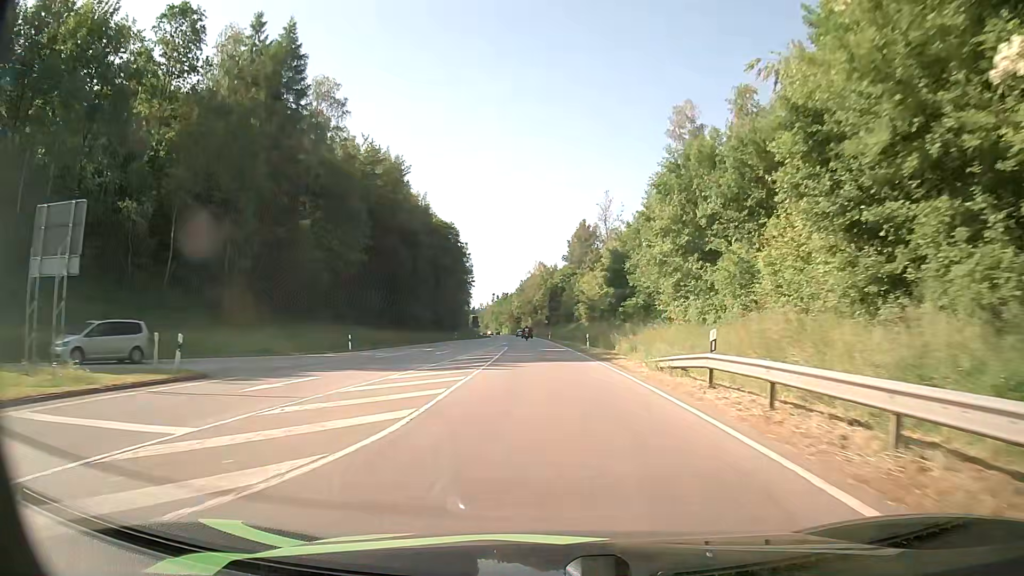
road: primary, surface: asphalt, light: Day
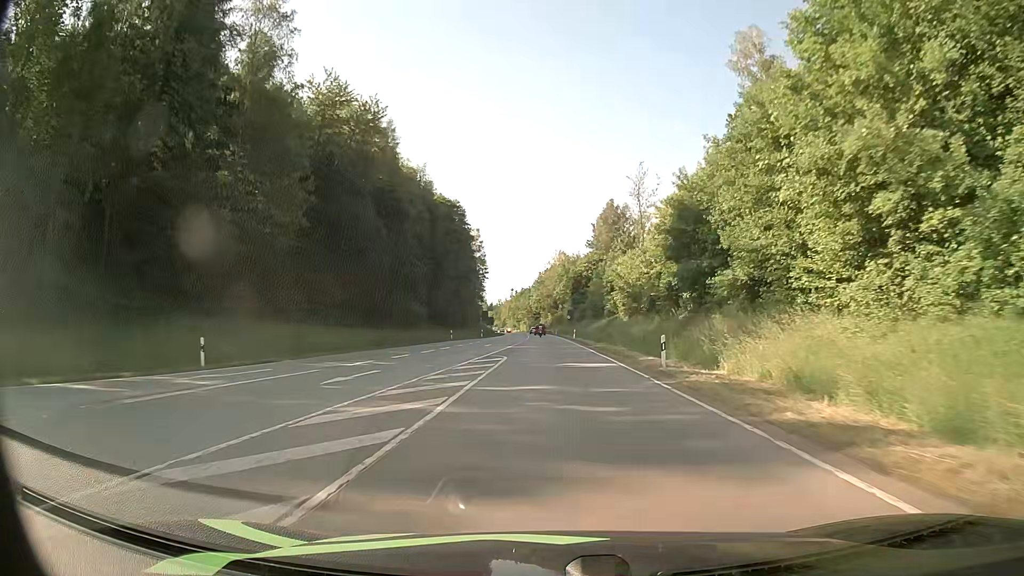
(-0.4, +21.8) m; -2°
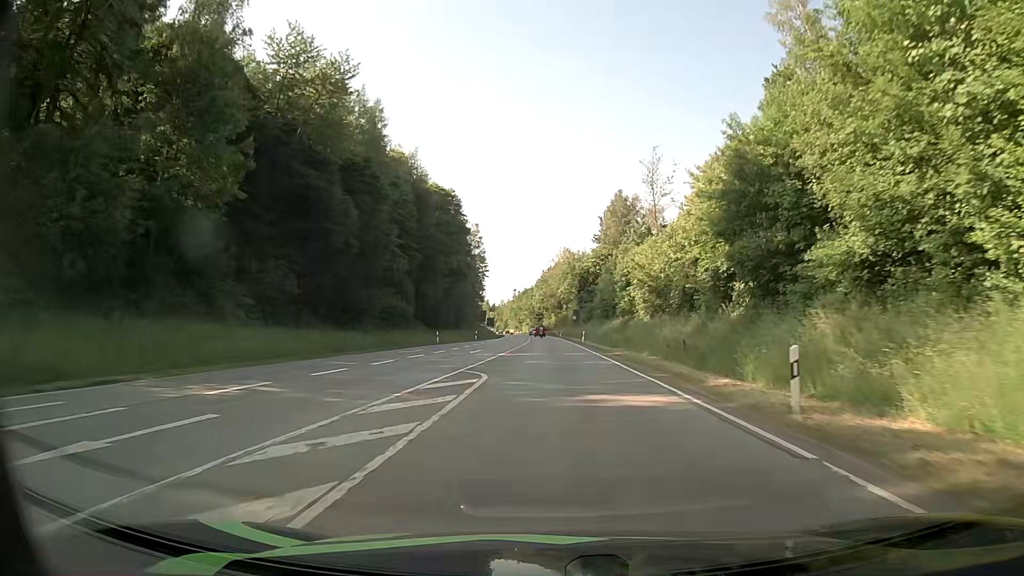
(0.0, +11.0) m; 0°
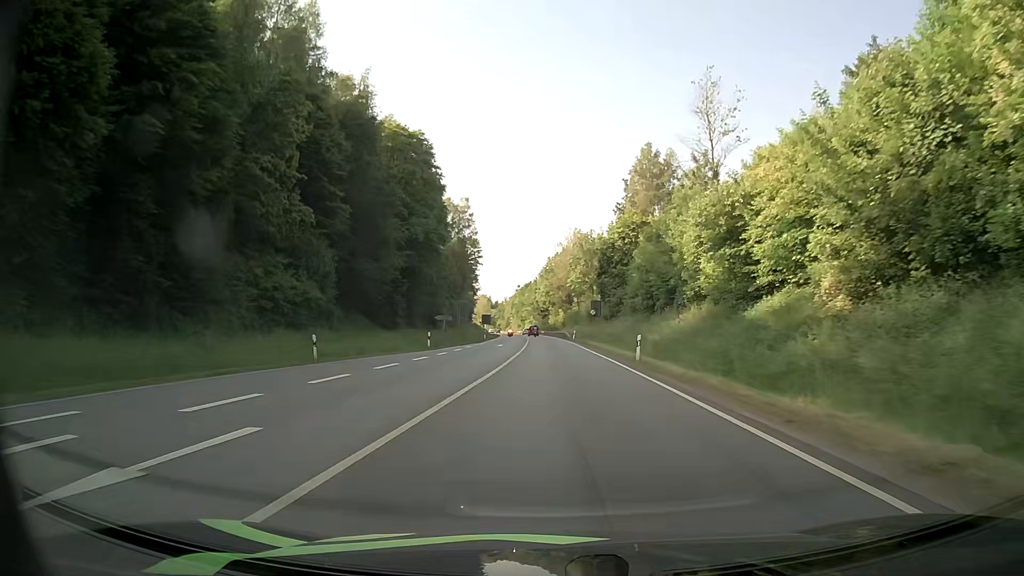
(-0.2, +33.1) m; -1°
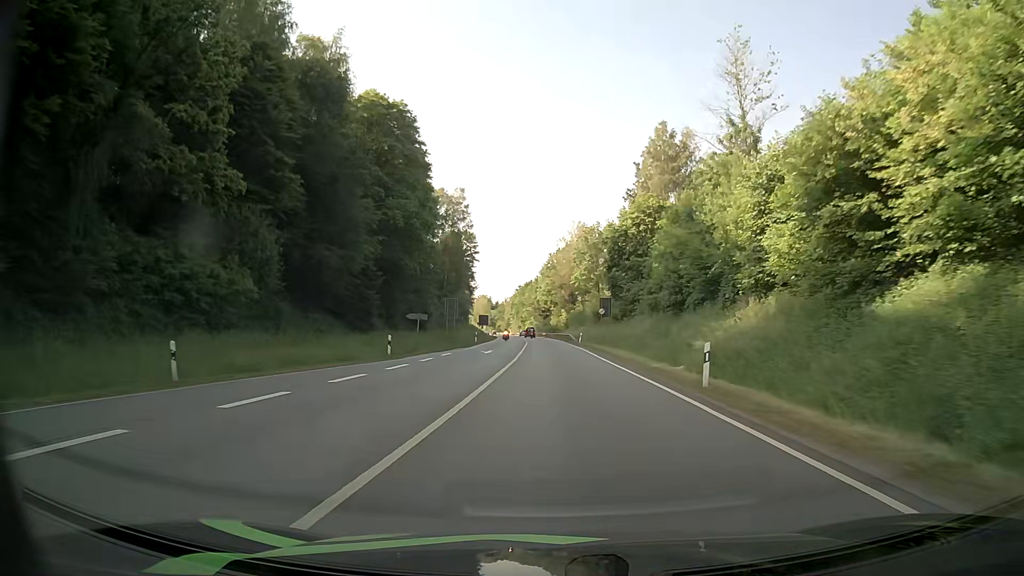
(0.0, +11.1) m; 0°
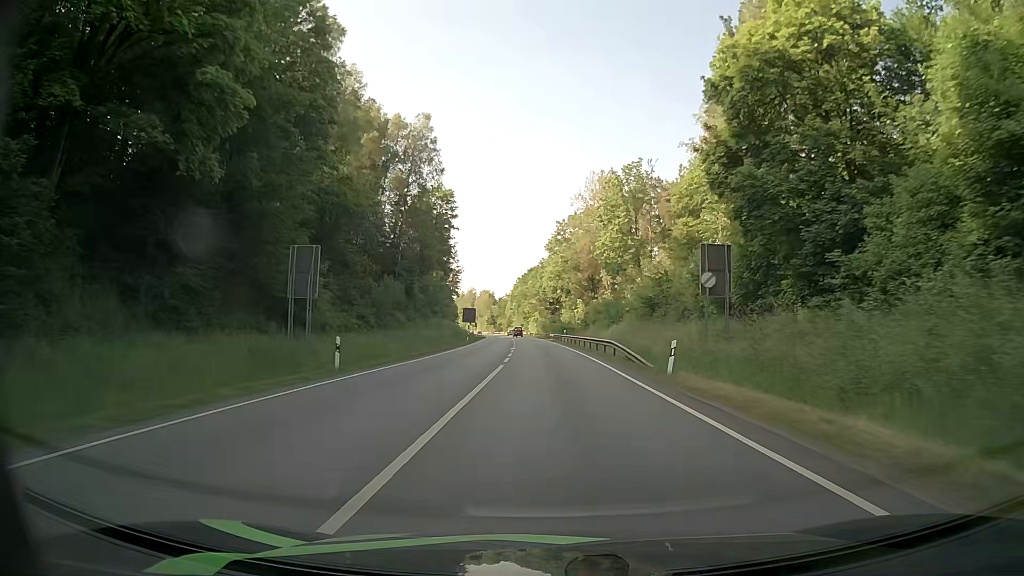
(-0.3, +44.4) m; -1°
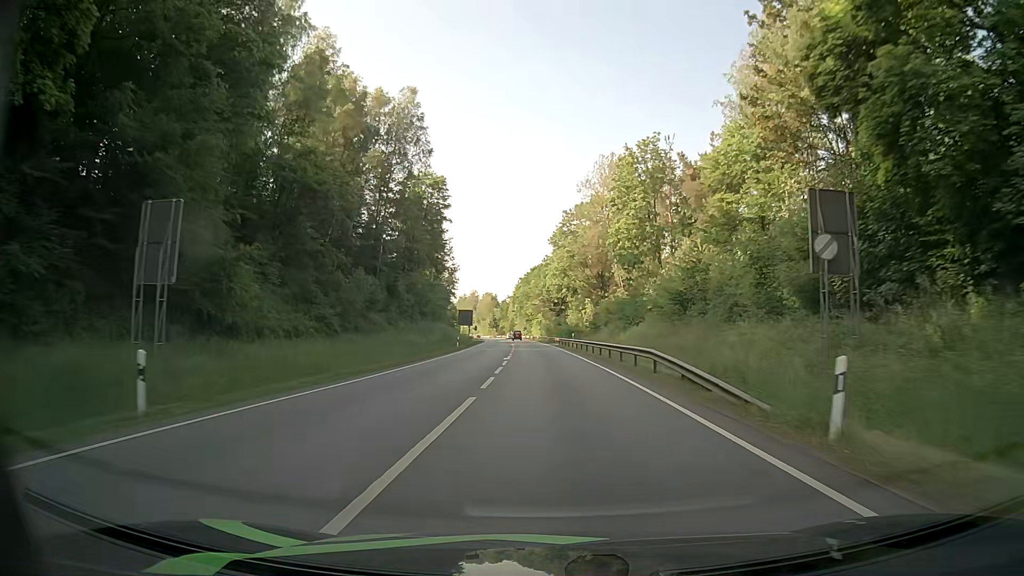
(0.0, +11.1) m; 0°
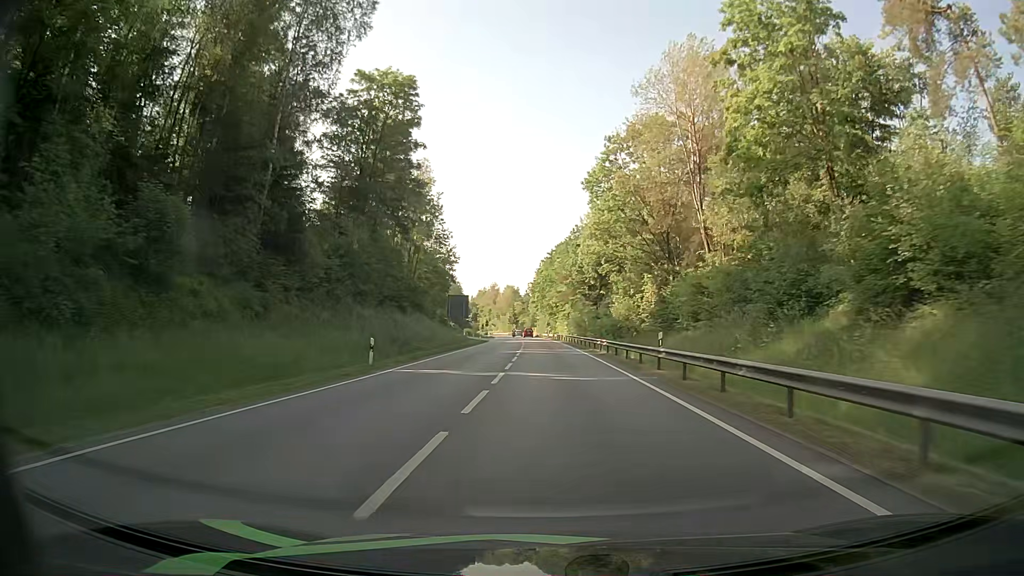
(-0.6, +35.5) m; -2°
